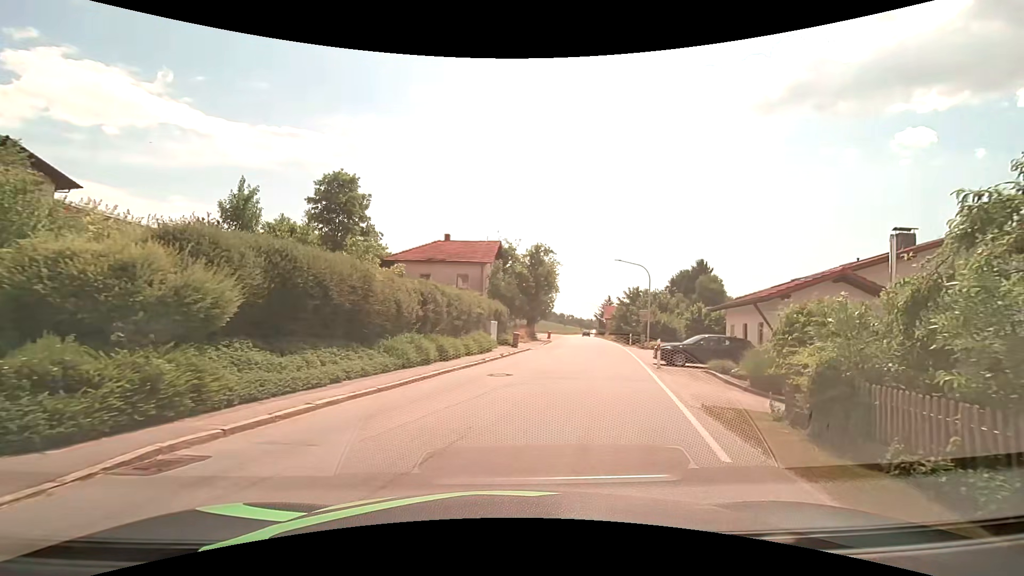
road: tertiary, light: Day
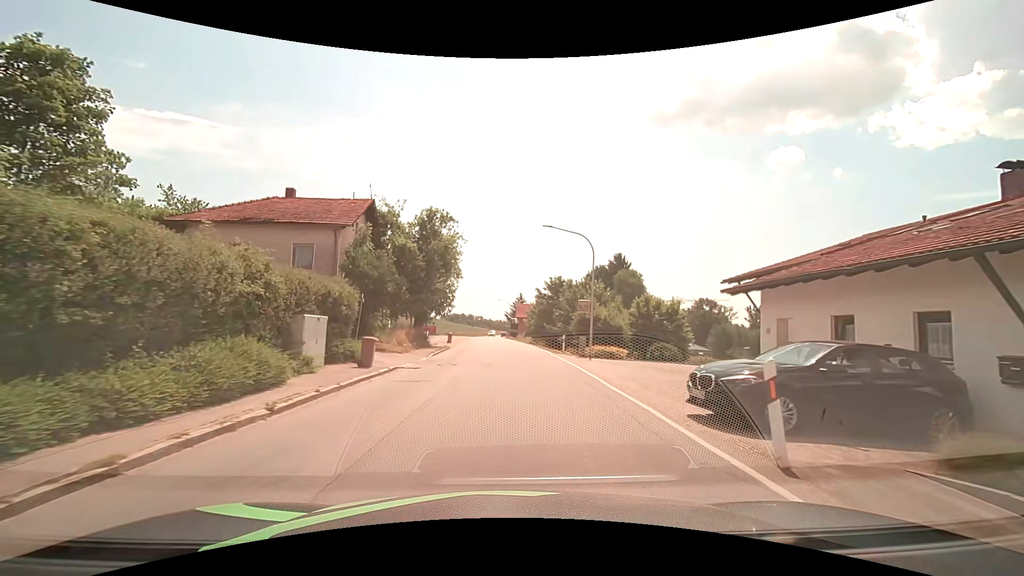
(+2.0, +14.9) m; +12°
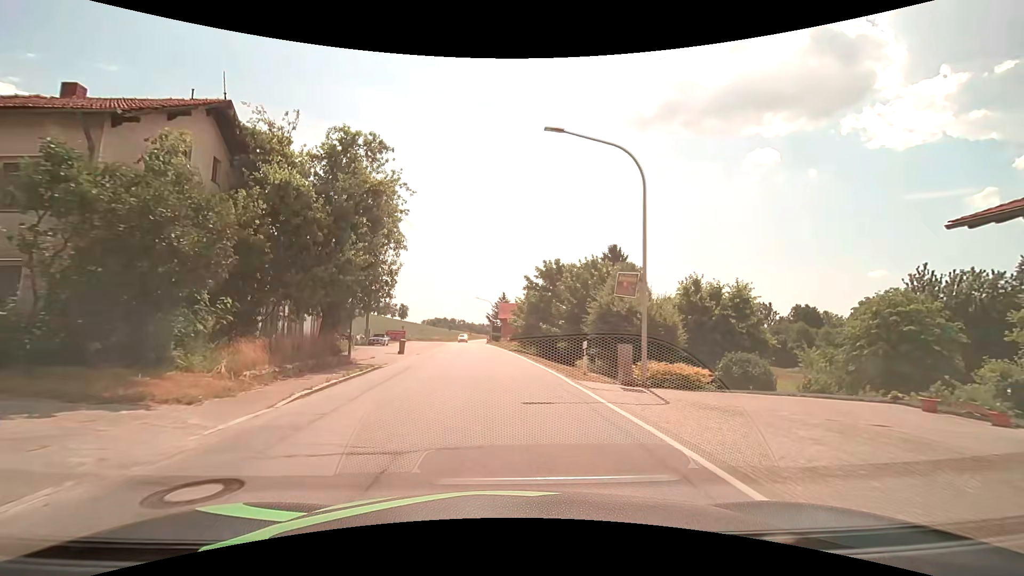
(+0.3, +14.3) m; +2°
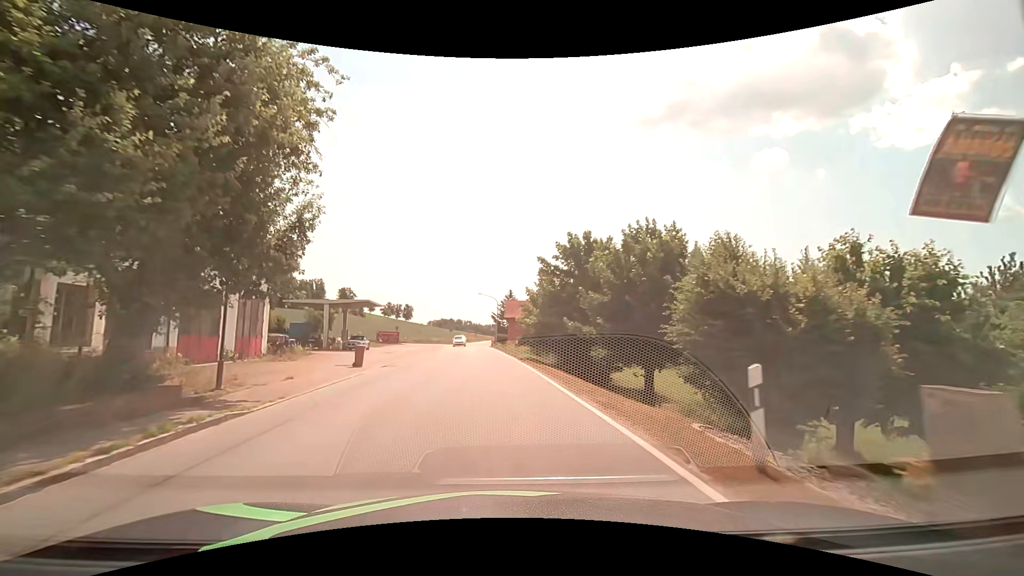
(-0.1, +10.9) m; -1°
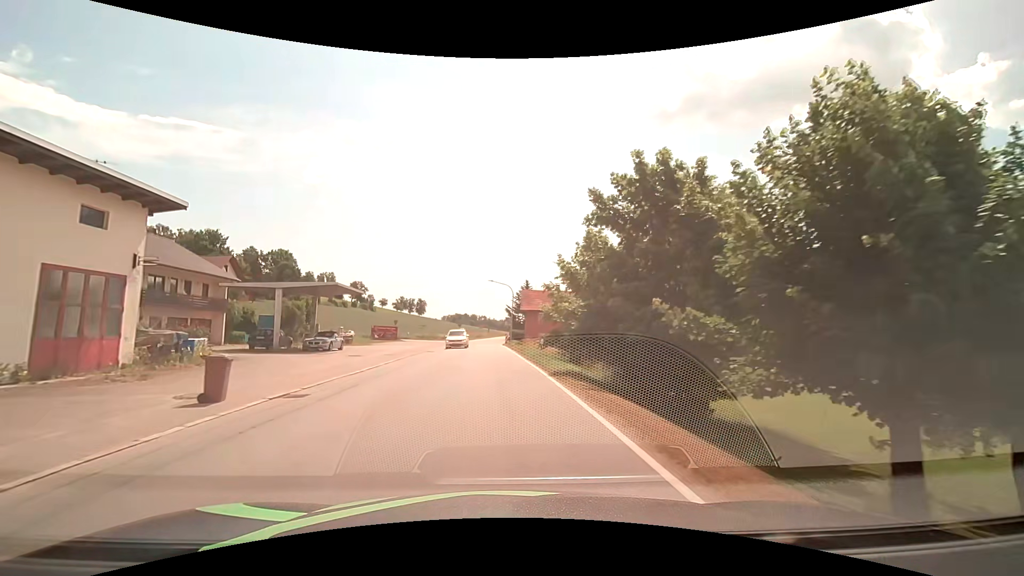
(-0.2, +11.9) m; -2°
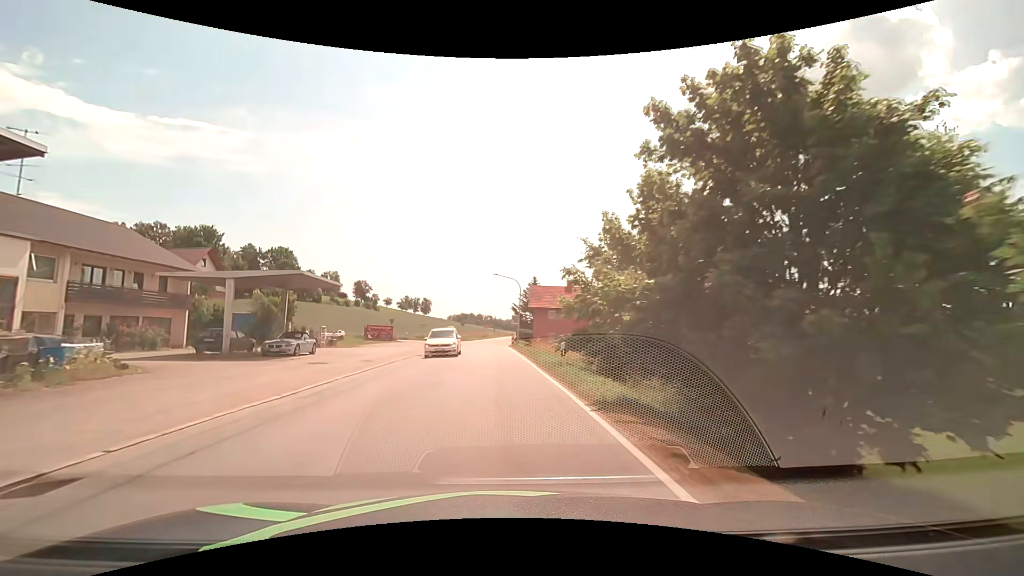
(0.0, +6.3) m; -1°
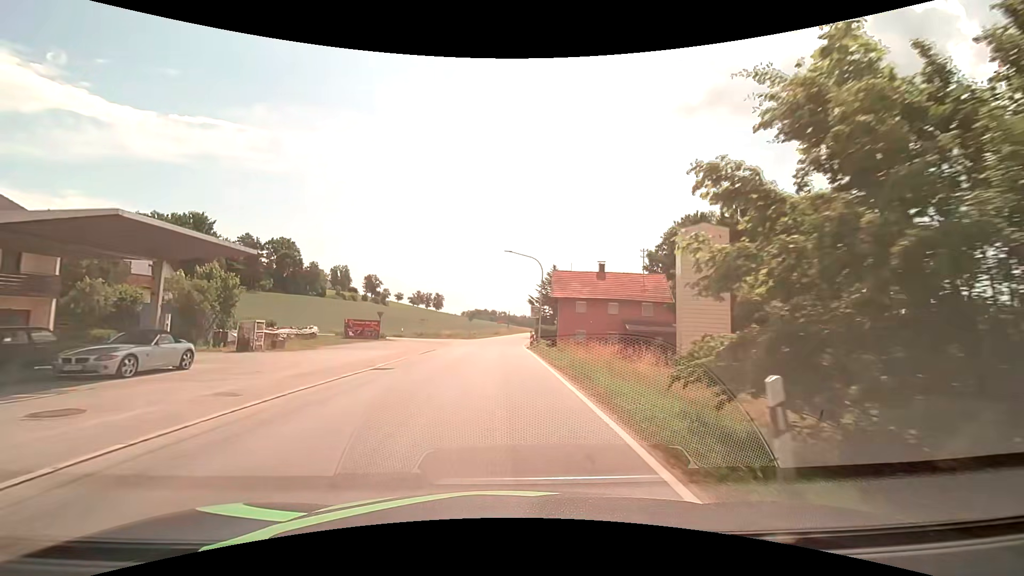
(-0.2, +12.9) m; -2°
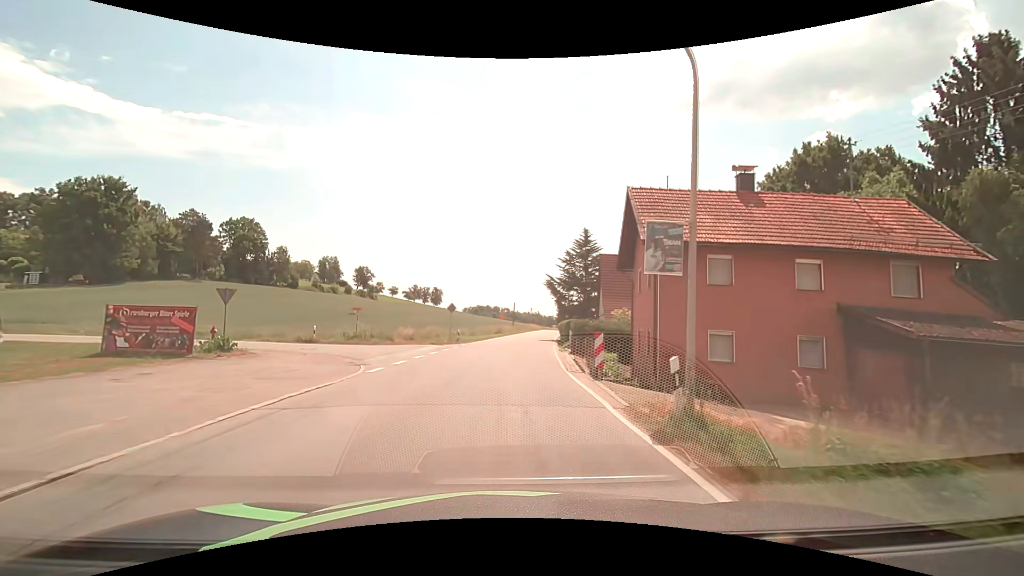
(-0.3, +29.1) m; 0°
